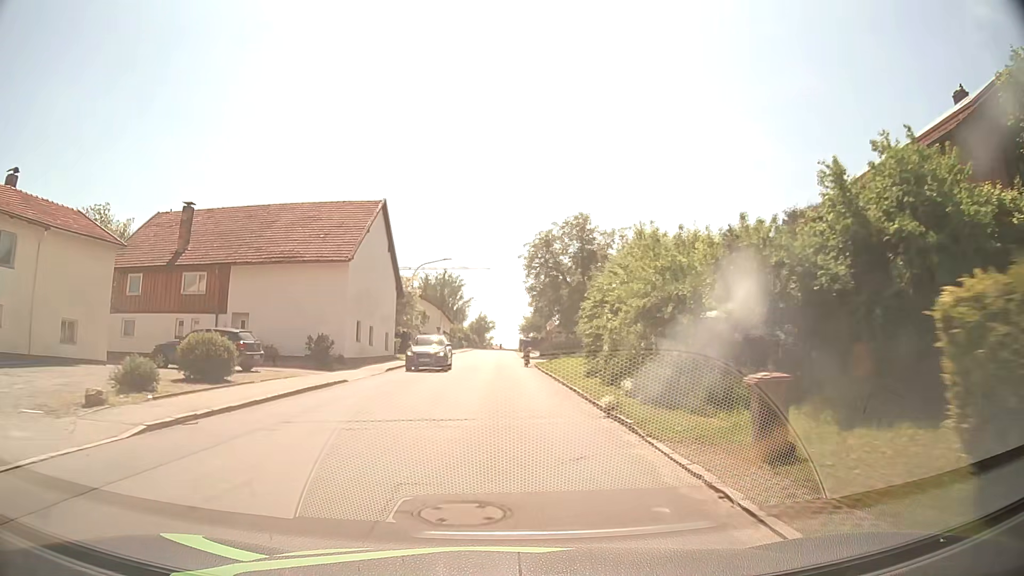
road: tertiary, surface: asphalt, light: Day
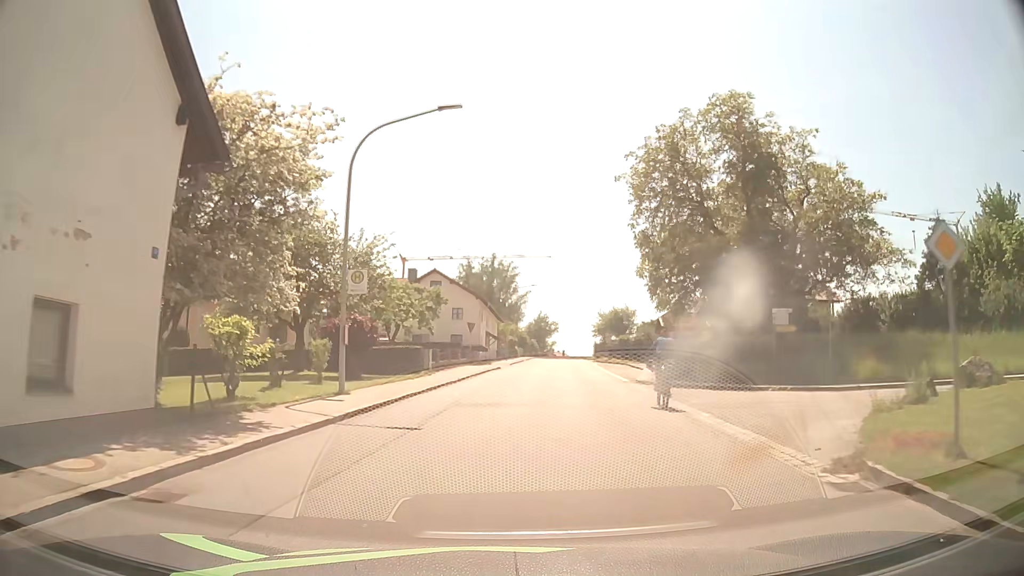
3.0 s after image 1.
(-1.3, +33.4) m; -5°
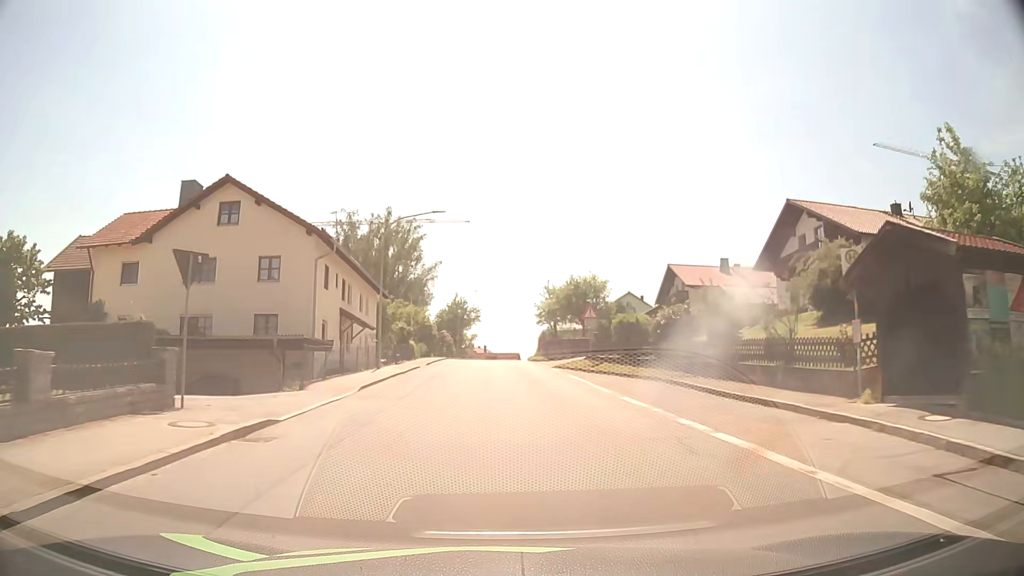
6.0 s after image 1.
(+2.1, +34.7) m; +7°
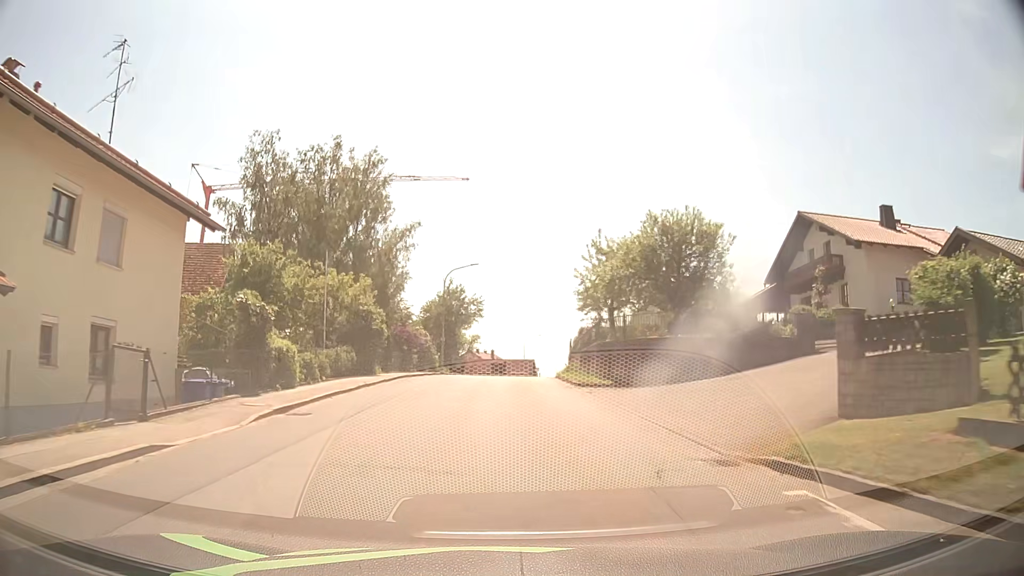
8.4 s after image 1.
(-0.3, +29.0) m; -1°
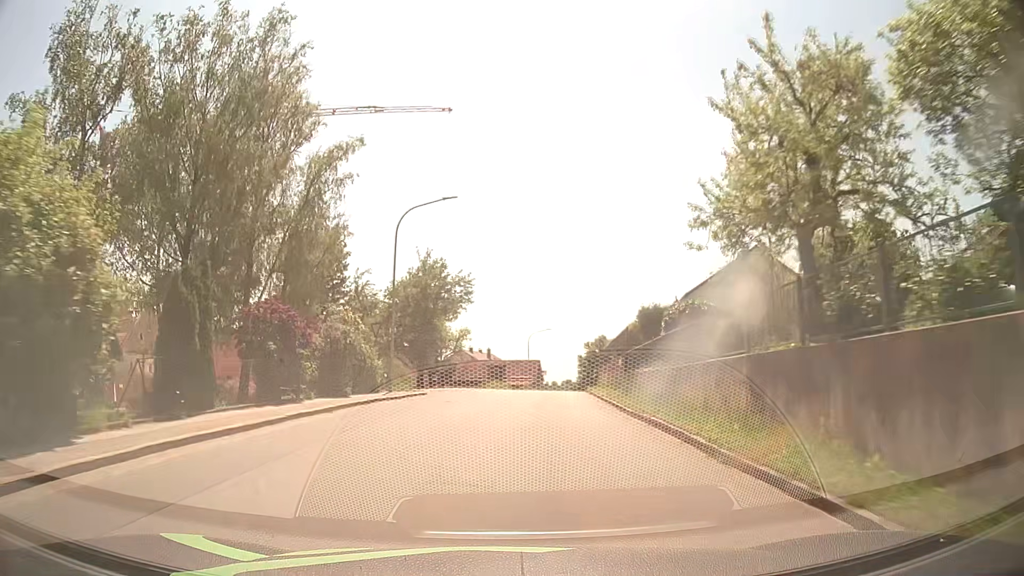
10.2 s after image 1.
(-0.2, +22.4) m; 0°
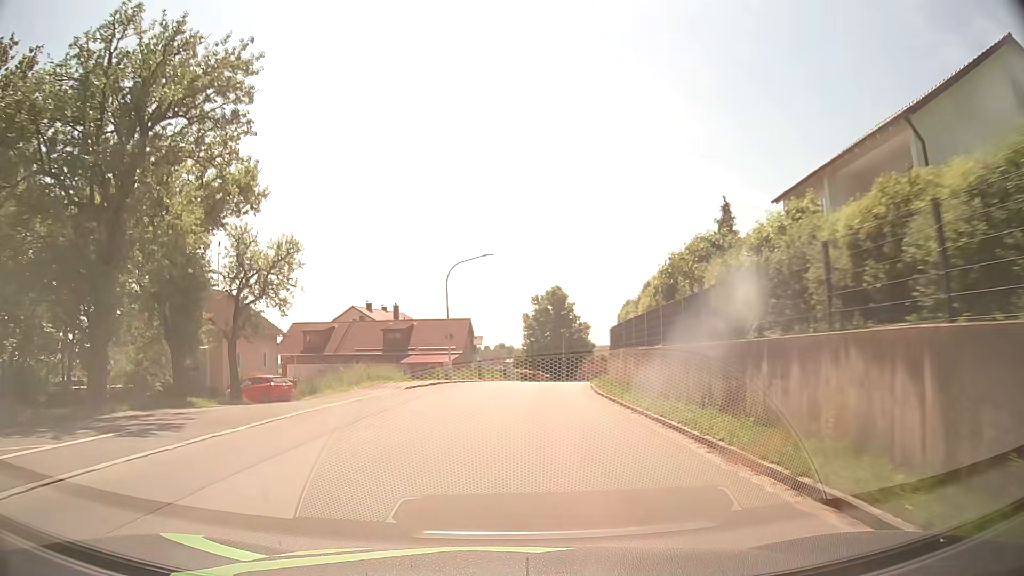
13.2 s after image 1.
(+1.9, +38.6) m; +6°
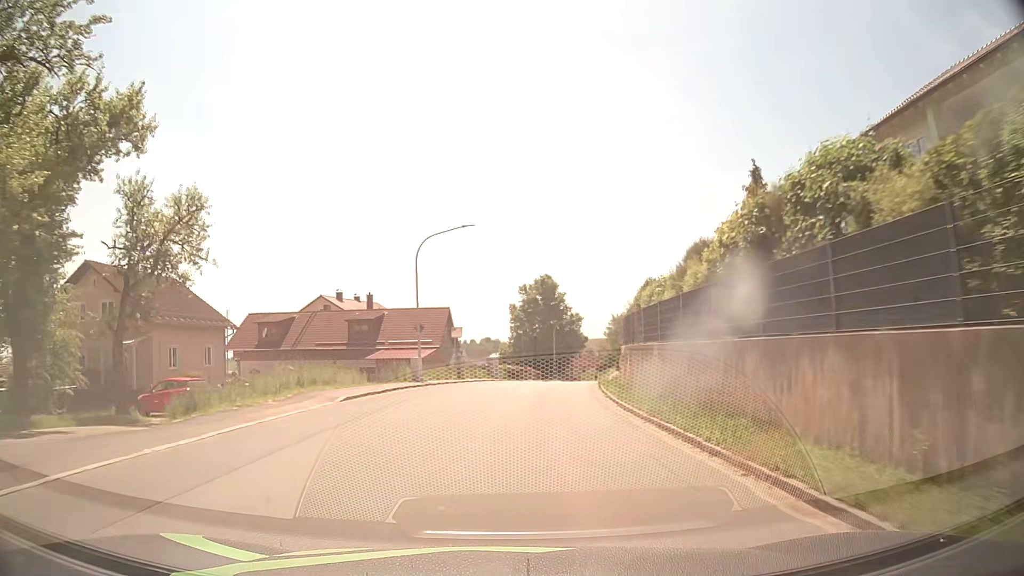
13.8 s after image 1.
(+0.1, +7.9) m; +1°
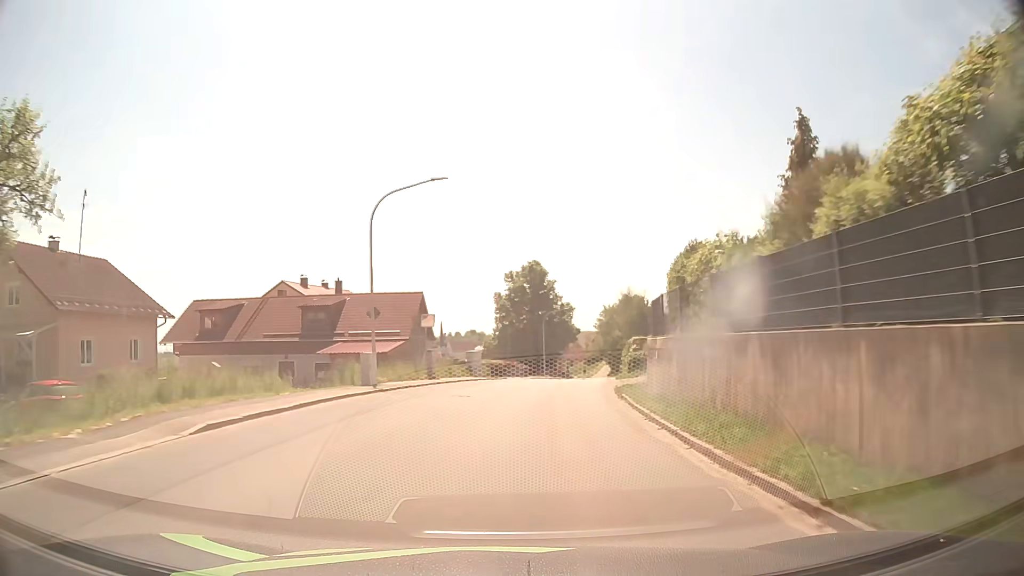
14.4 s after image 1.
(+0.1, +7.9) m; +1°
(0, +10) (+1, +20) (+2, +30) (+4, +40) (+6, +50) (+7, +59) (+9, +69) (+12, +79) (+13, +89) (+15, +99) m
